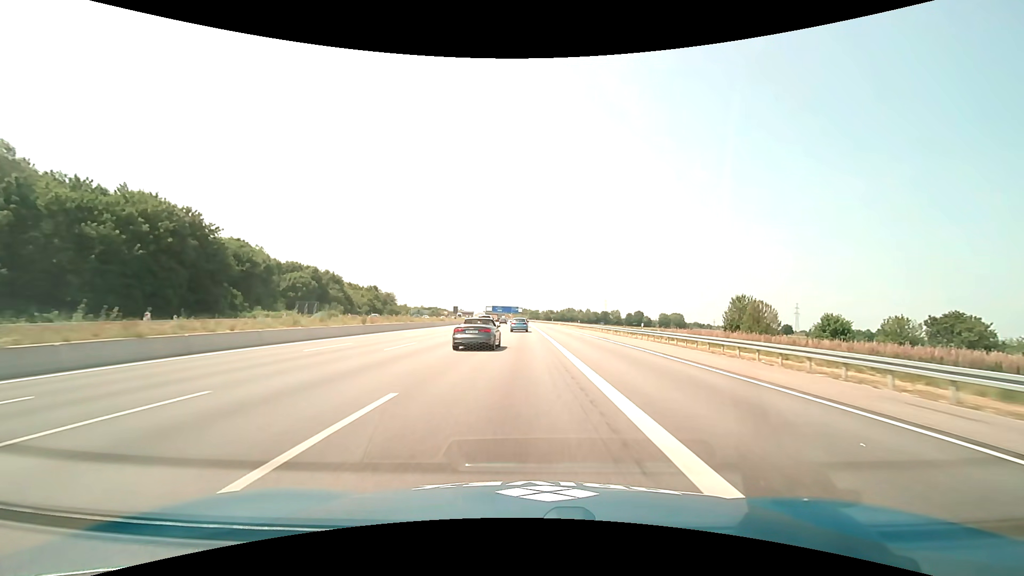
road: motorway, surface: asphalt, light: Day
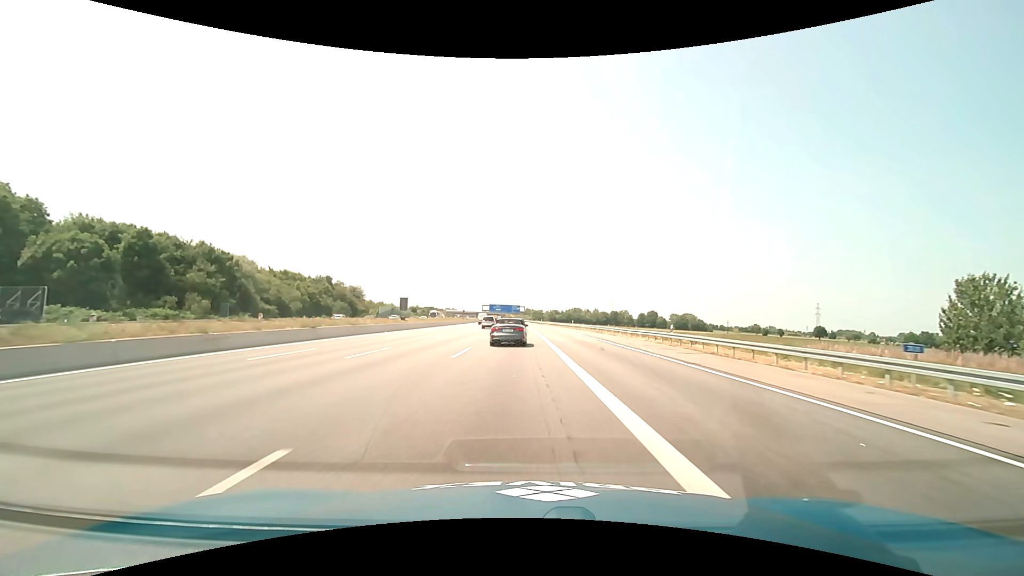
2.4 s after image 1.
(-0.2, +57.7) m; 0°
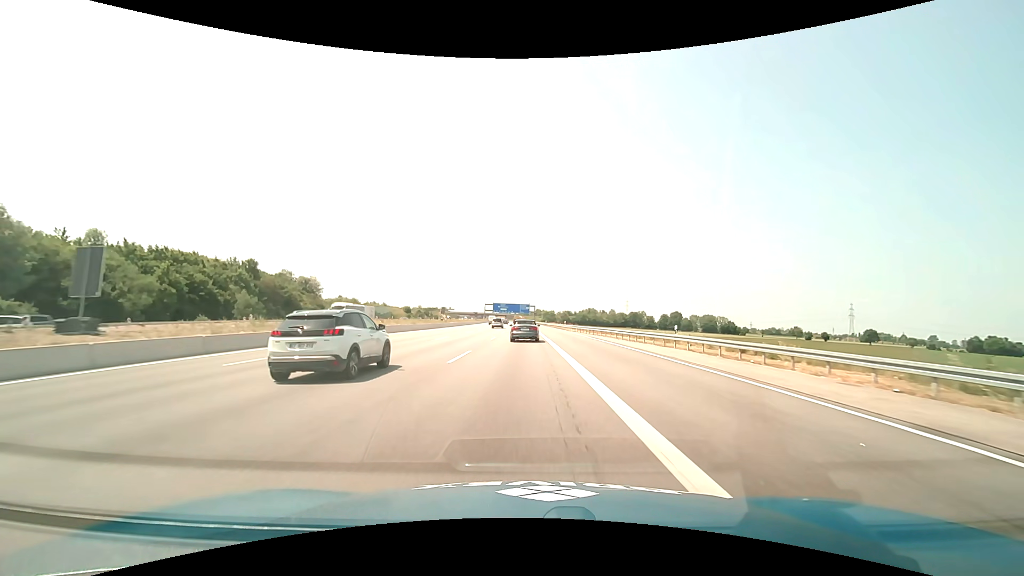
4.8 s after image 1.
(-0.6, +55.6) m; -1°
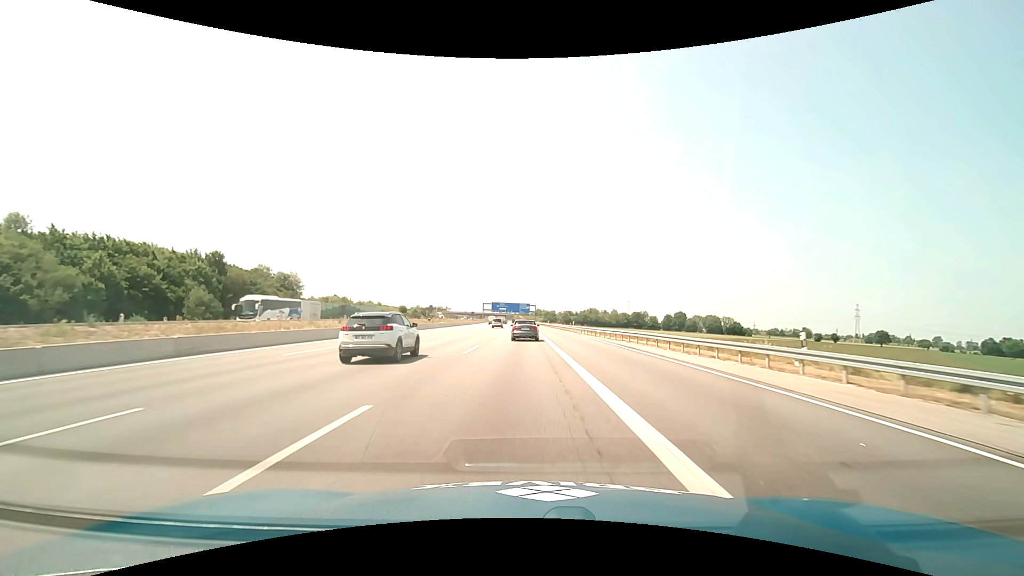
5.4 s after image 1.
(0.0, +13.9) m; 0°
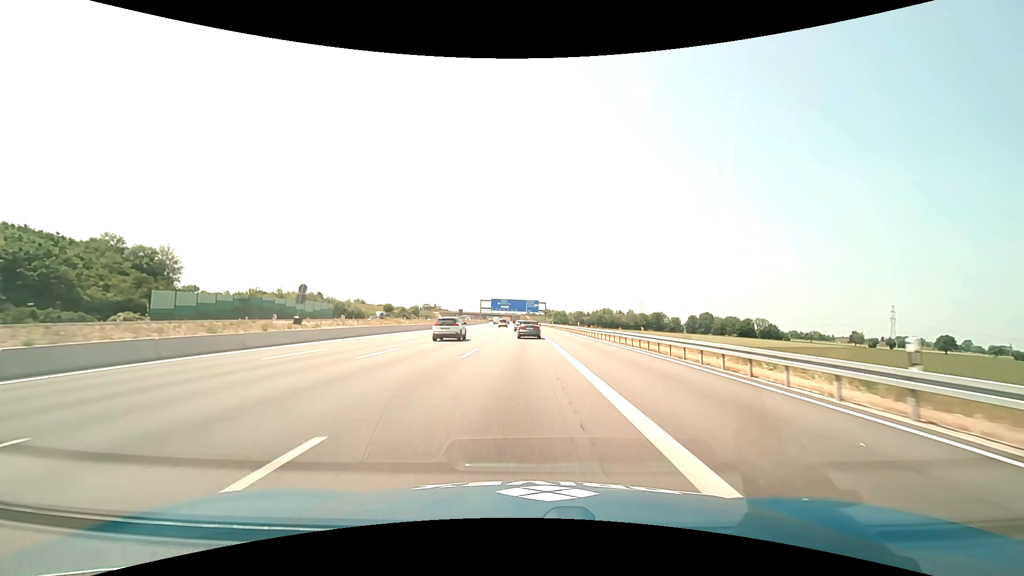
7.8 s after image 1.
(-0.5, +55.8) m; -1°
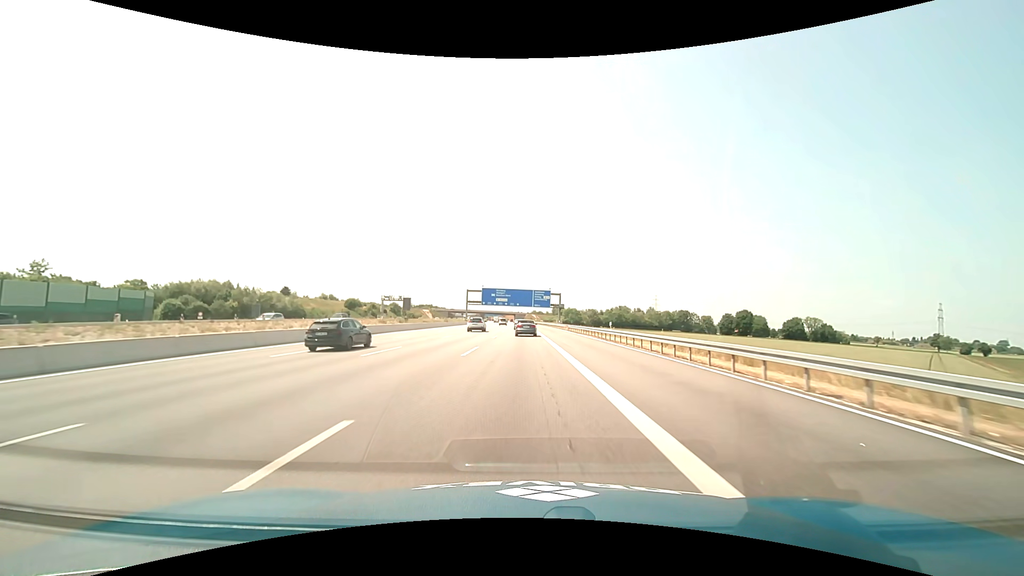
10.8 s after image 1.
(-0.3, +71.3) m; -1°
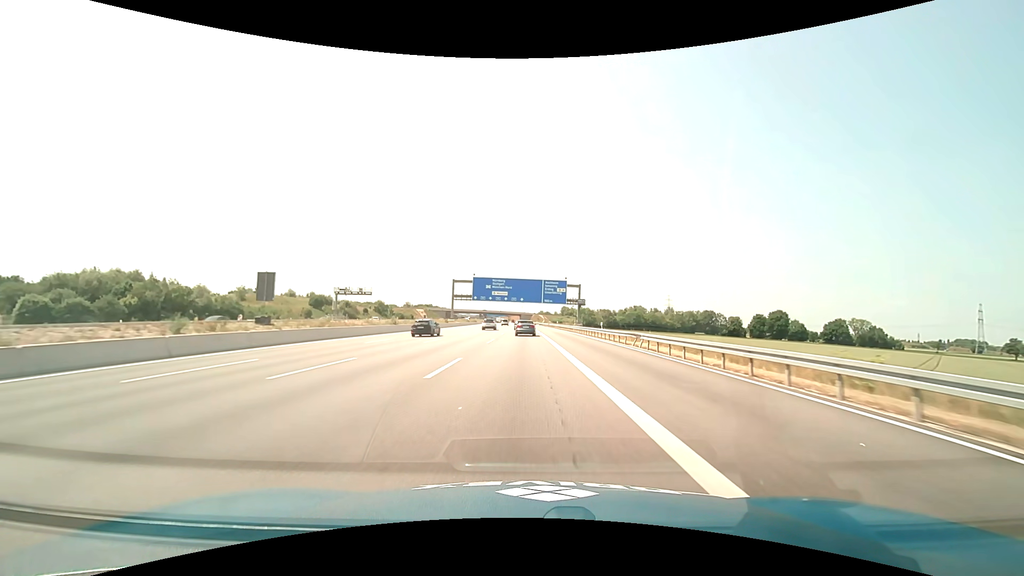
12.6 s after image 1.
(-0.3, +43.1) m; -1°
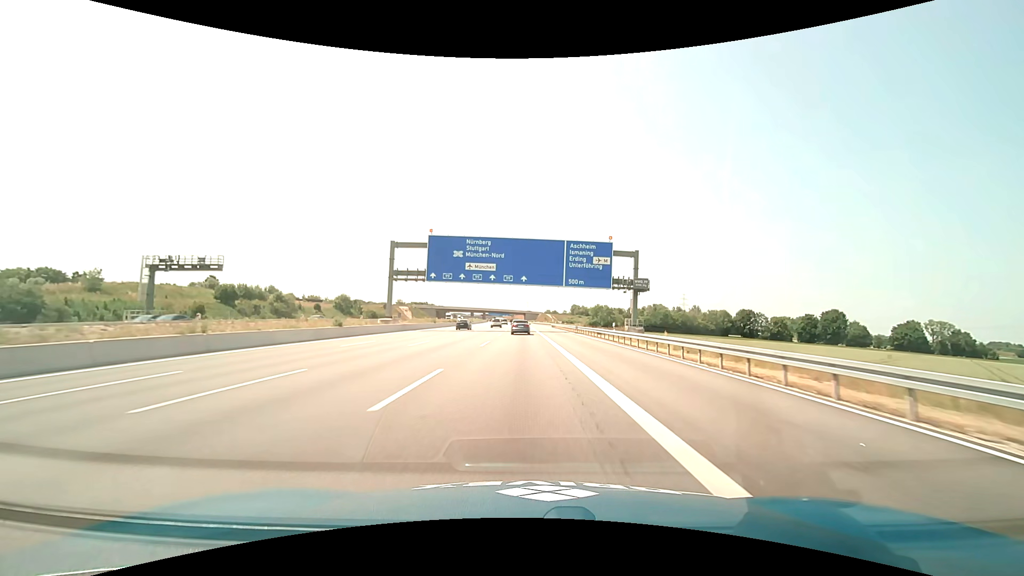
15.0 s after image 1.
(-0.3, +58.0) m; -1°
(0, +10) (0, +20) (0, +30) (0, +40) (0, +50) (0, +60) (-1, +70) (-1, +80) (-1, +90) (-1, +100) m
